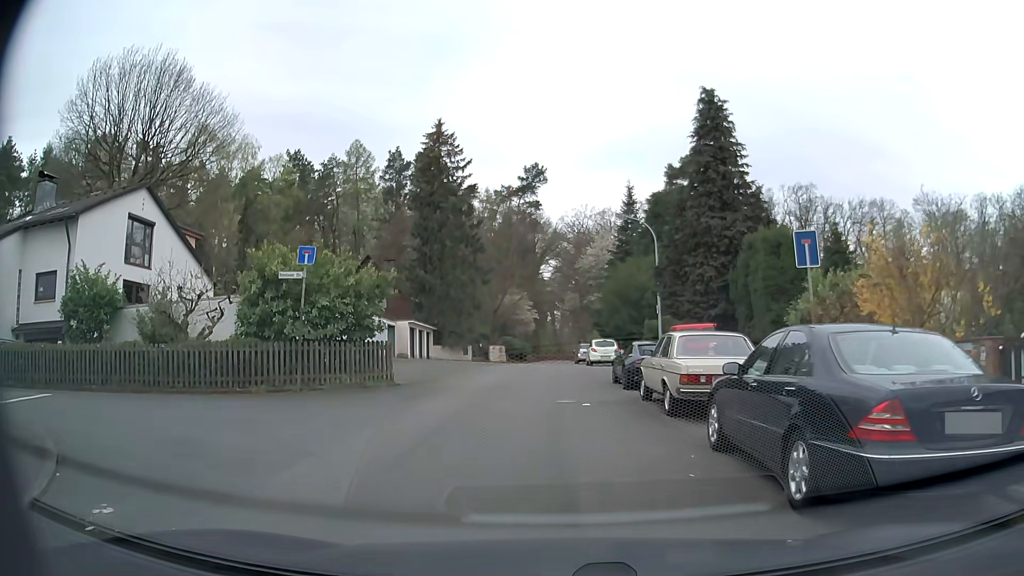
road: residential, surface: asphalt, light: Day
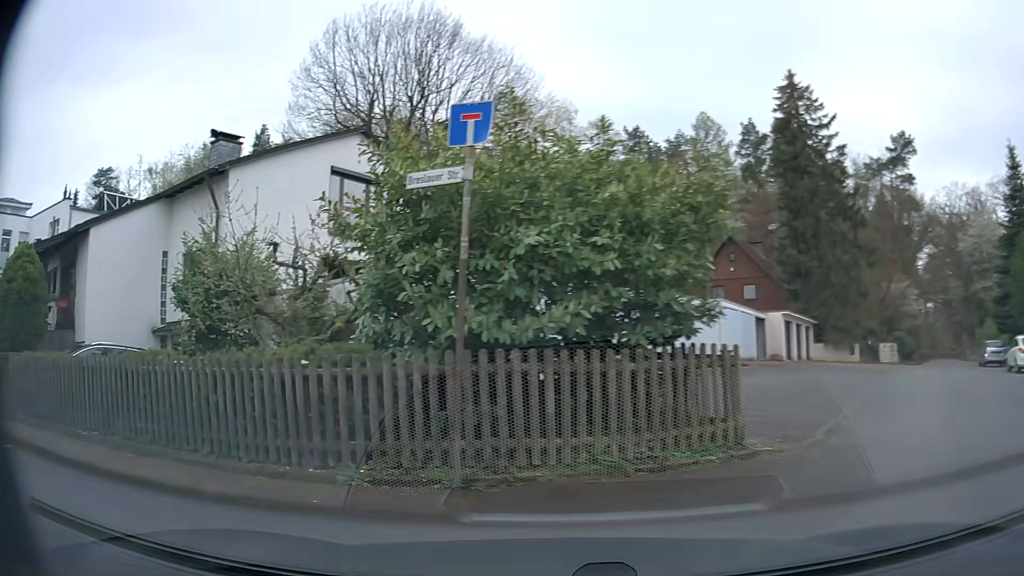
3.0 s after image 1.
(-1.2, +10.7) m; -30°
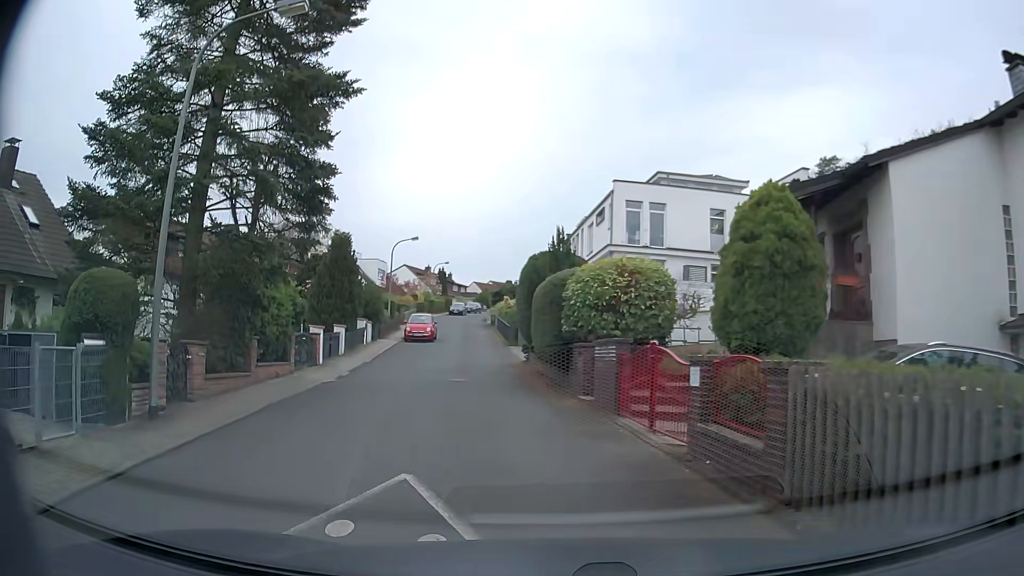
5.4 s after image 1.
(-4.9, +6.2) m; -65°
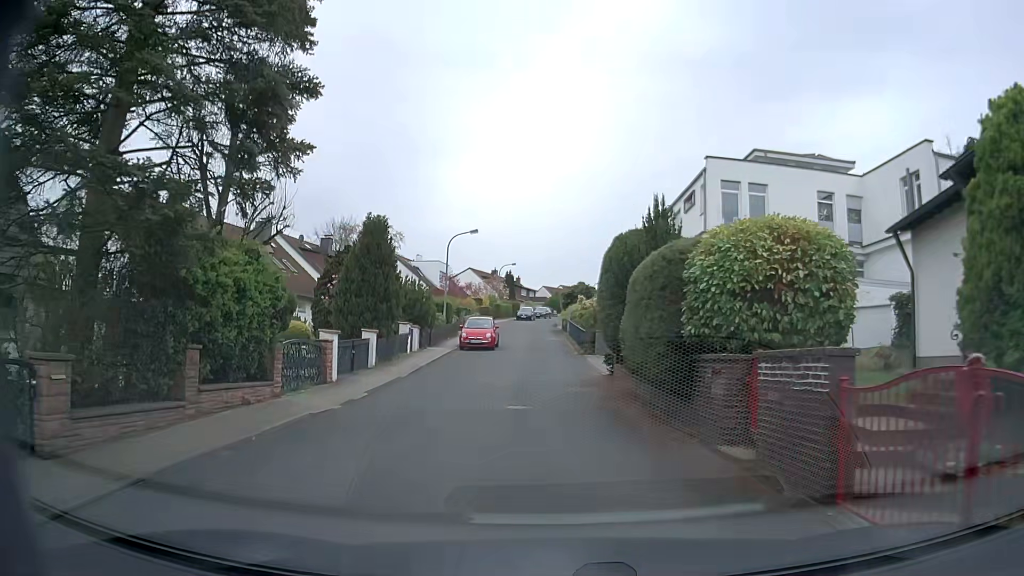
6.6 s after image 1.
(-0.4, +5.9) m; -7°
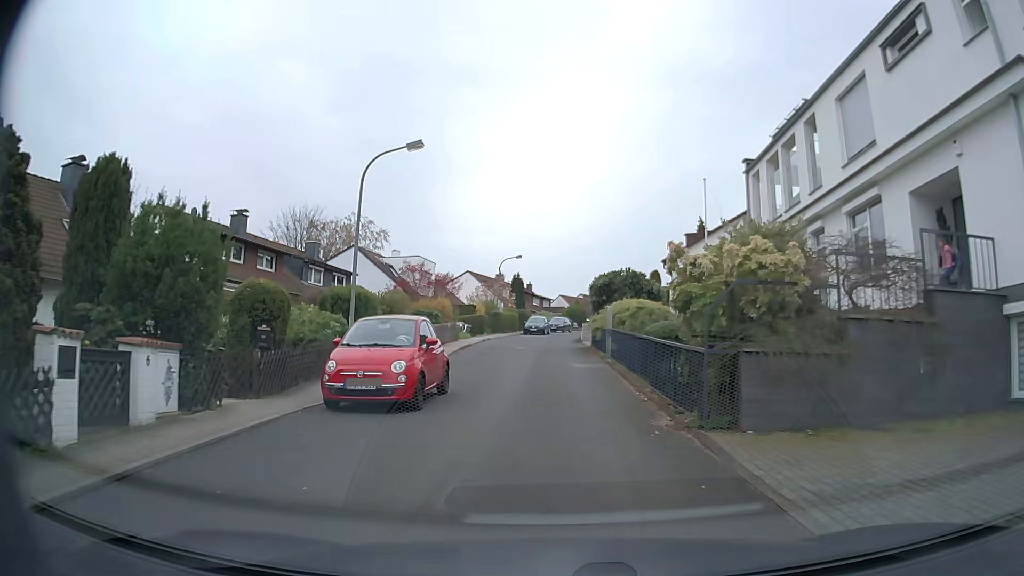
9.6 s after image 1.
(-0.1, +20.9) m; -1°
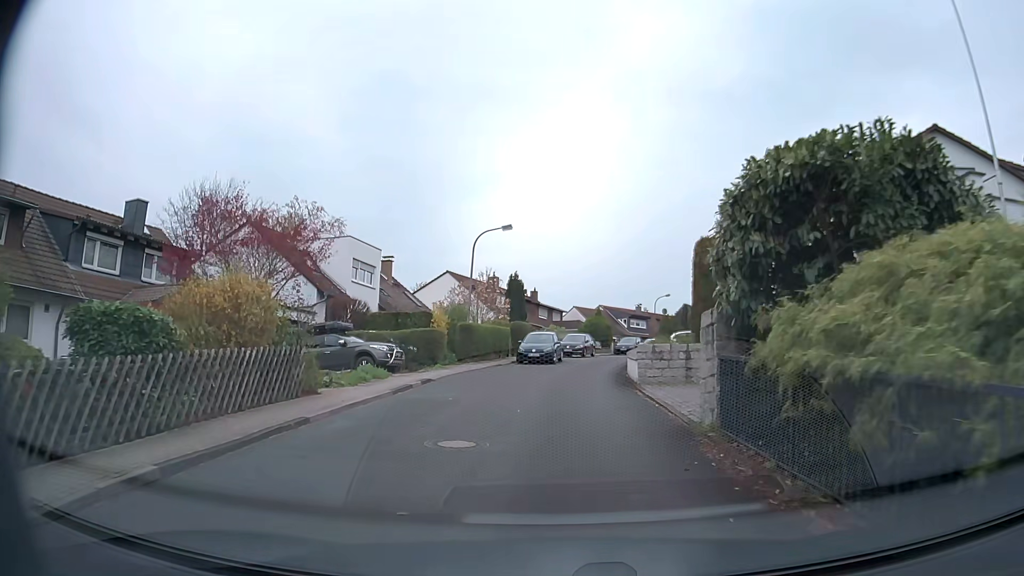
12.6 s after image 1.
(-0.3, +23.2) m; -1°
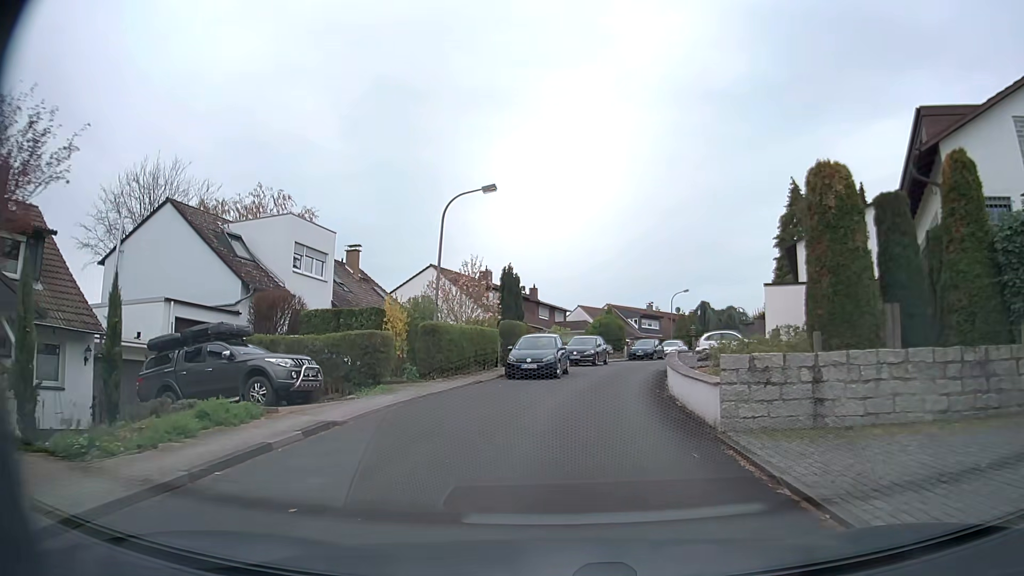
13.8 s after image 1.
(0.0, +8.8) m; -1°
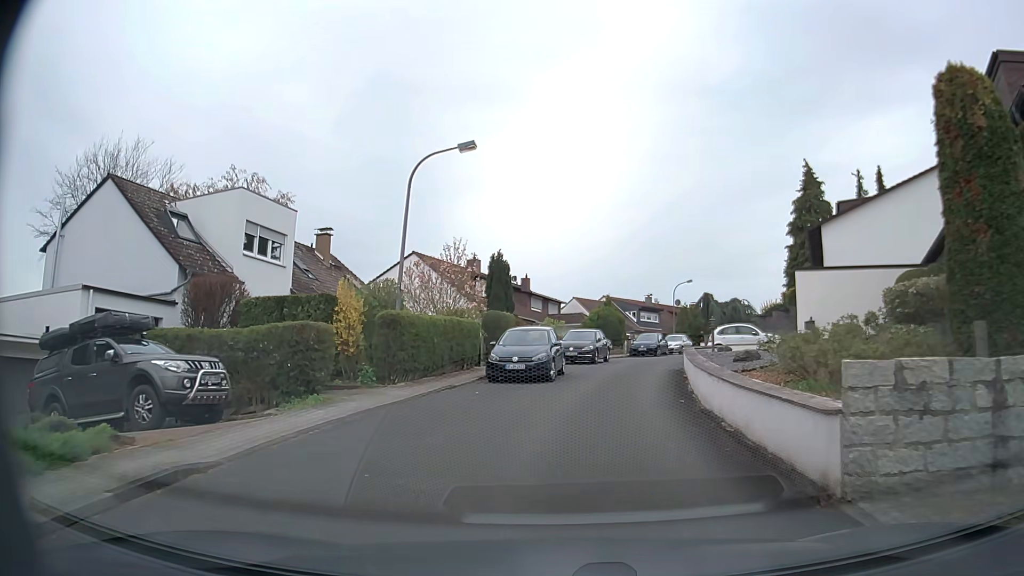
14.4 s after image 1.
(0.0, +4.3) m; 0°
(0, +10) (+2, +20) (+4, +30) (+7, +39) (+11, +48) (+15, +57) (+21, +65) (+28, +73) (+35, +79) (+44, +85) m
